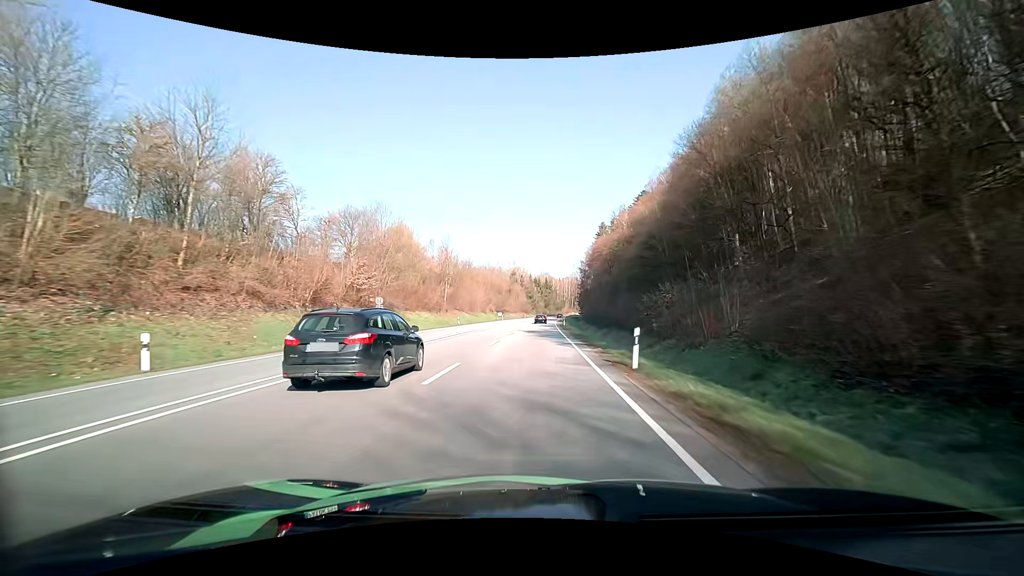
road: primary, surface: asphalt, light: Day
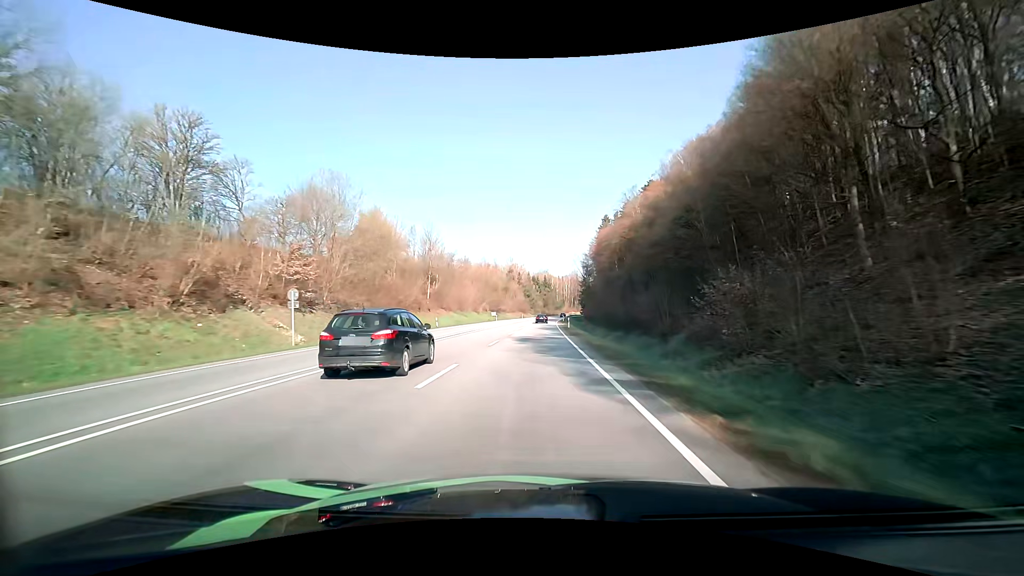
(0.0, +12.7) m; 0°
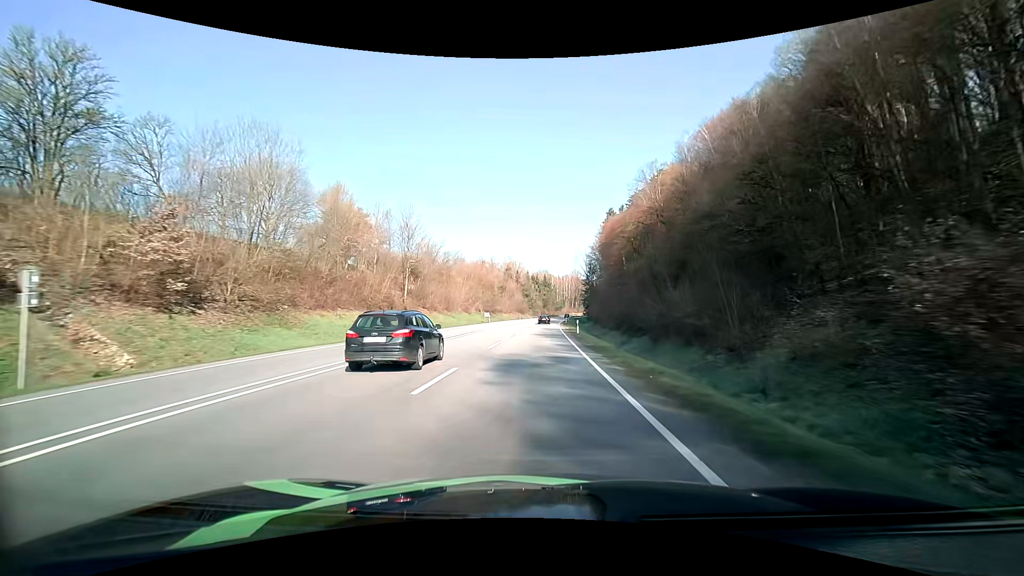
(+0.1, +12.6) m; 0°
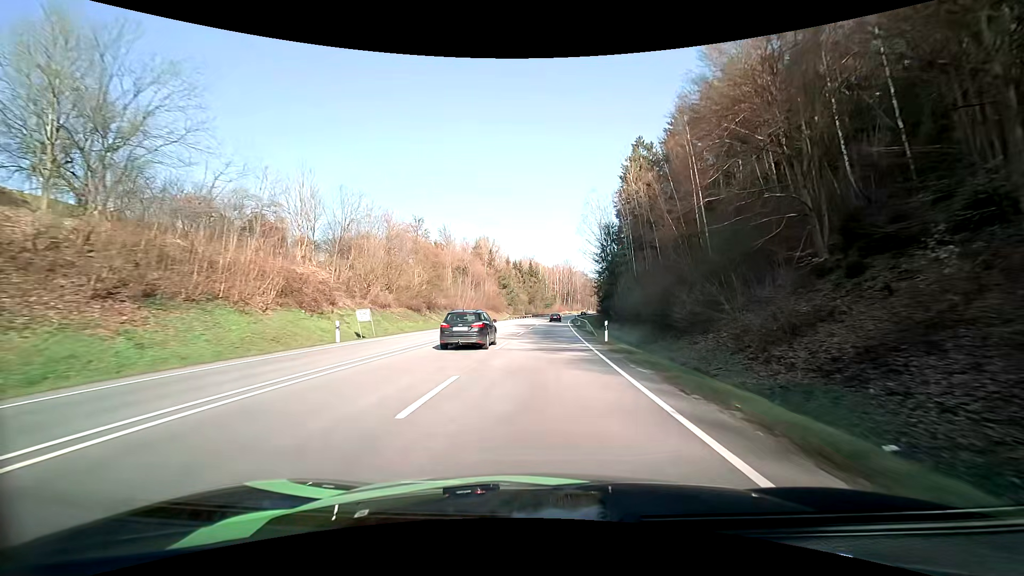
(+0.6, +63.0) m; +2°
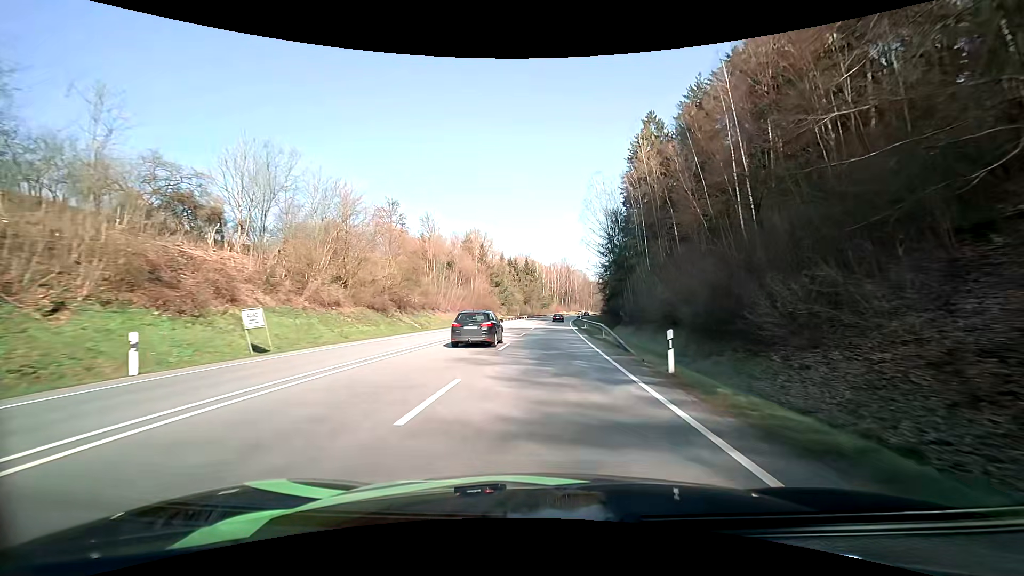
(0.0, +12.5) m; 0°
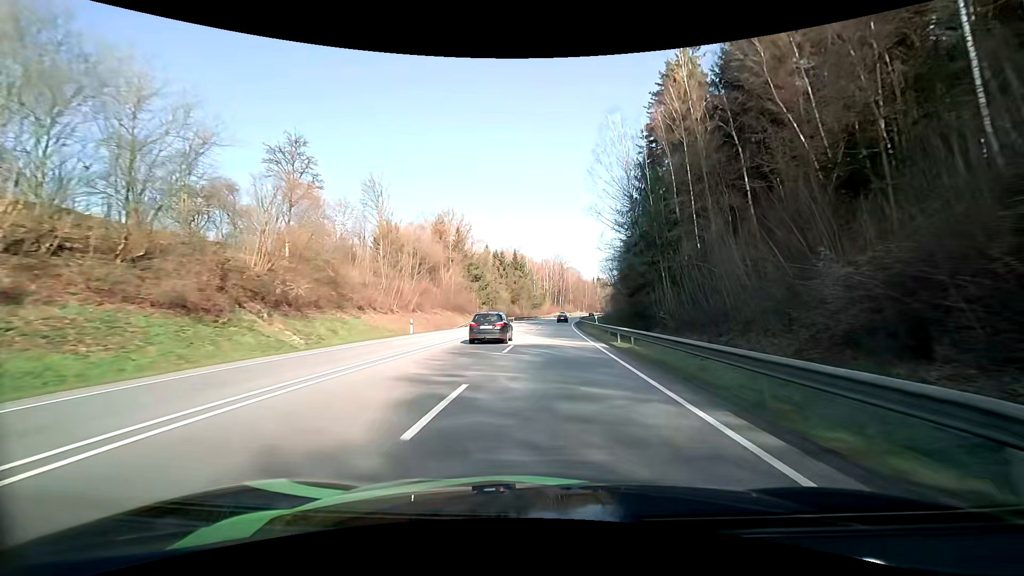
(+0.4, +25.0) m; +1°
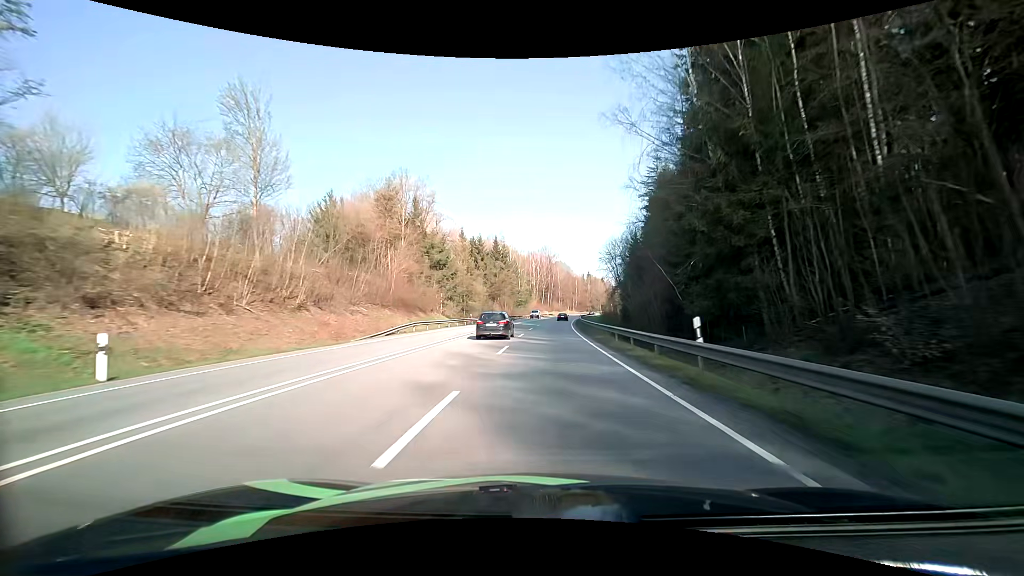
(+0.3, +25.3) m; +1°
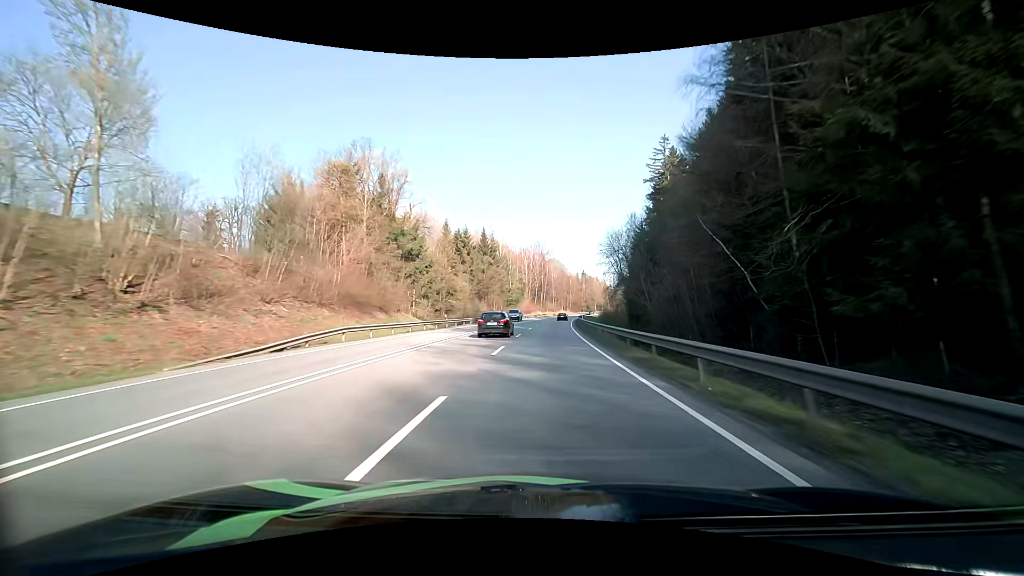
(+0.1, +12.8) m; +1°
